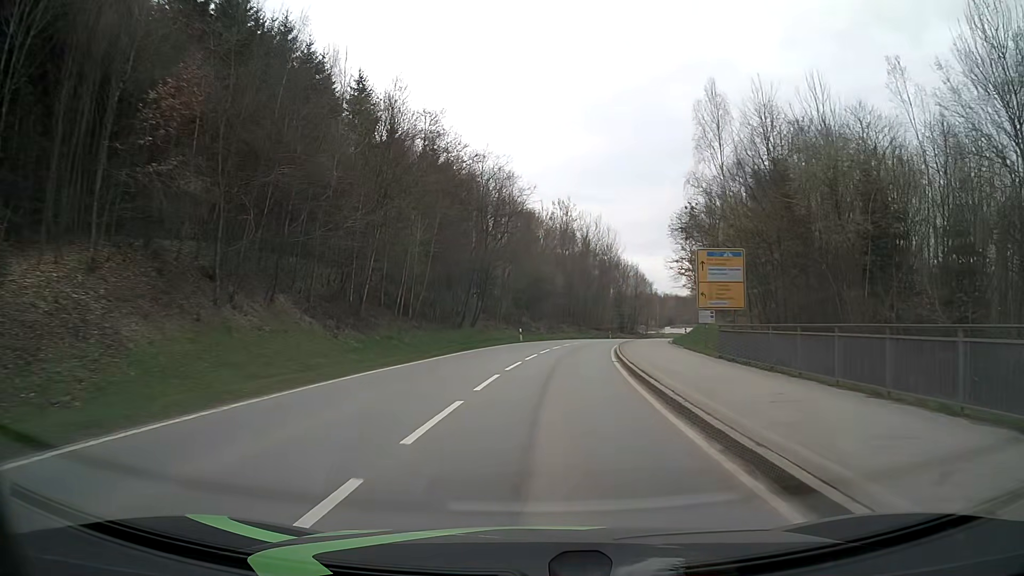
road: secondary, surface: asphalt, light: Day
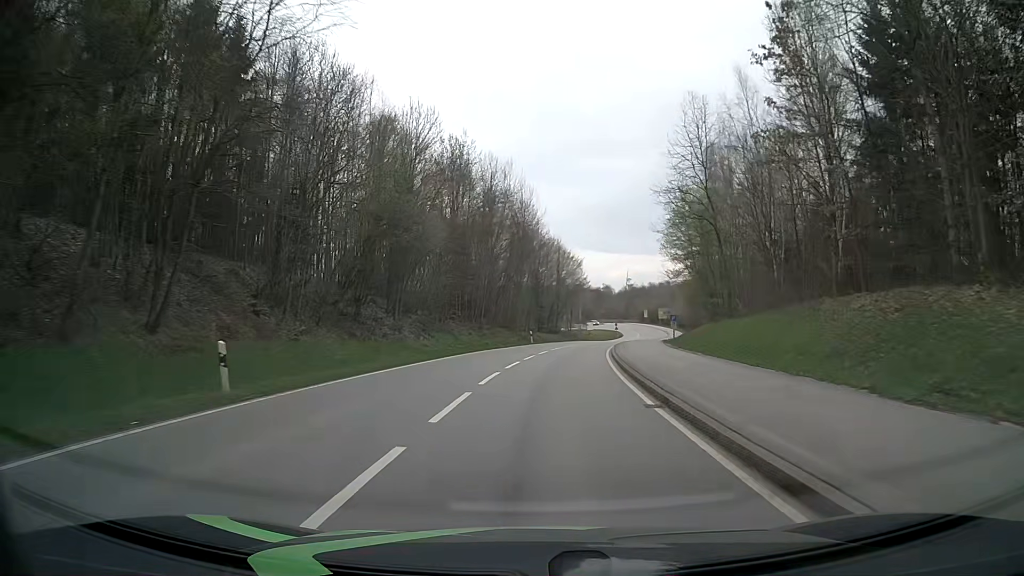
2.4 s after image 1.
(+2.8, +40.4) m; +8°
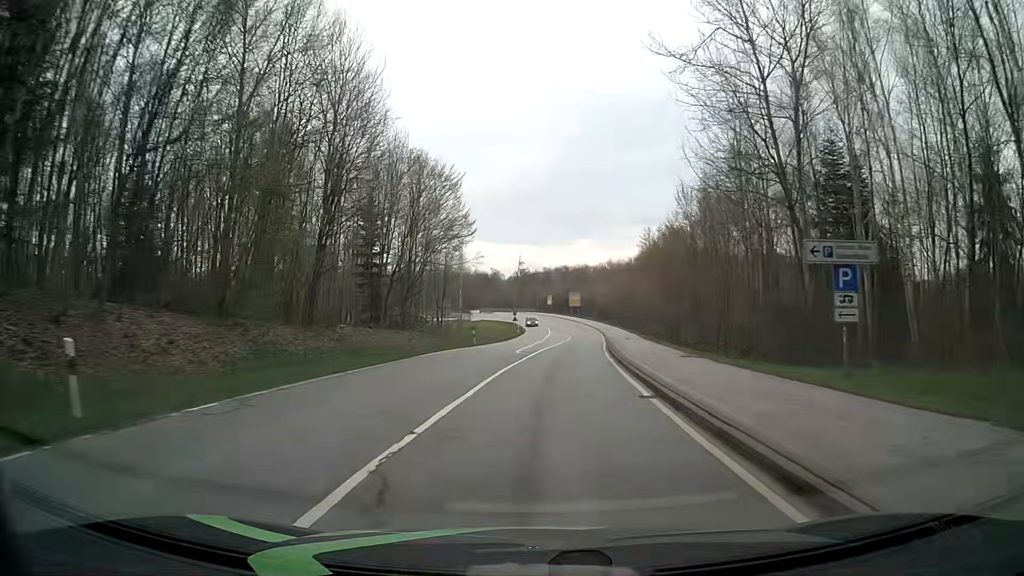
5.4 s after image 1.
(+4.7, +52.0) m; +10°
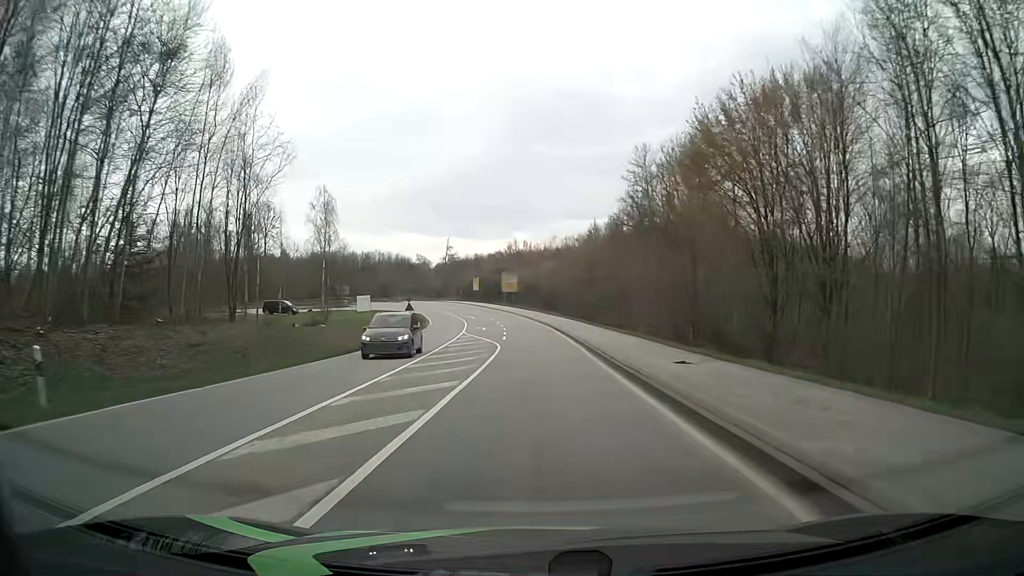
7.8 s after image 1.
(+2.4, +40.8) m; +6°
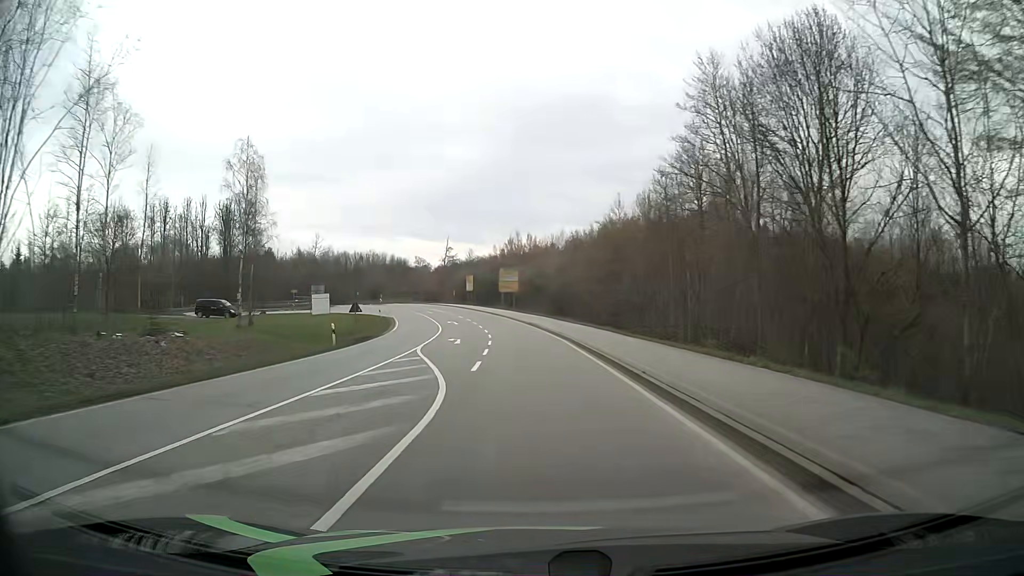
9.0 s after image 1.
(+0.1, +19.6) m; 0°
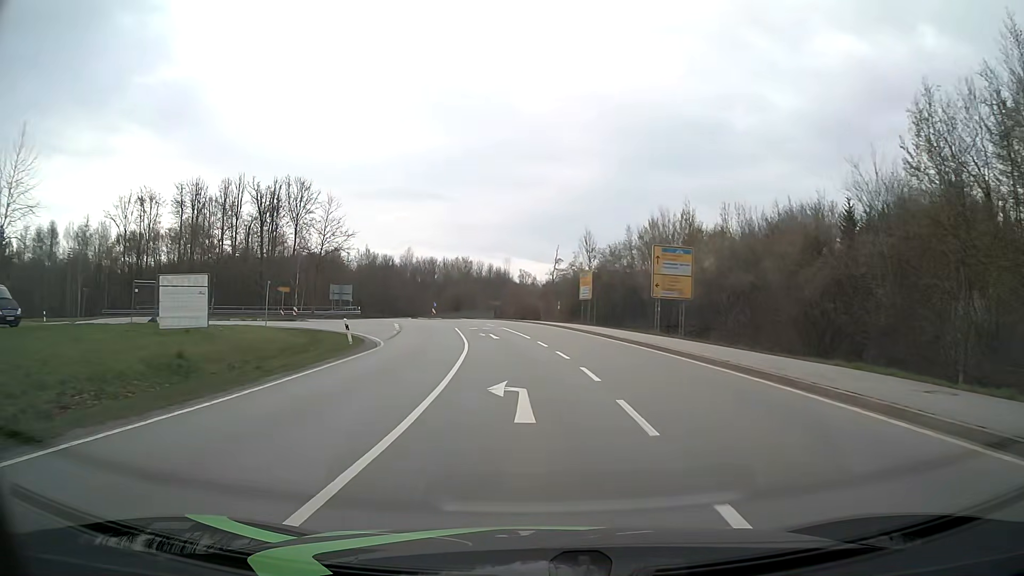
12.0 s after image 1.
(-4.3, +44.5) m; -9°
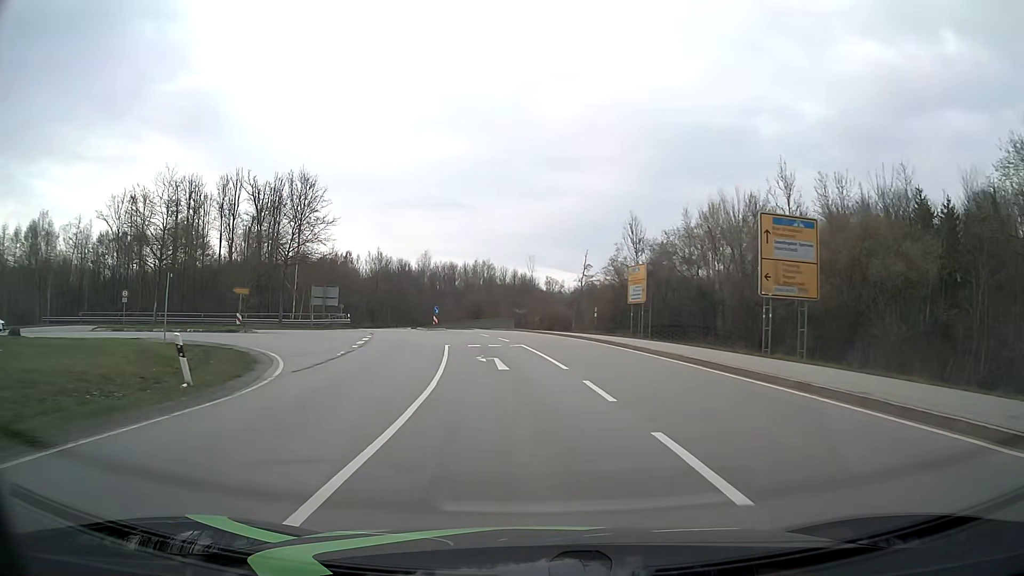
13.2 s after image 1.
(-0.3, +14.7) m; -2°
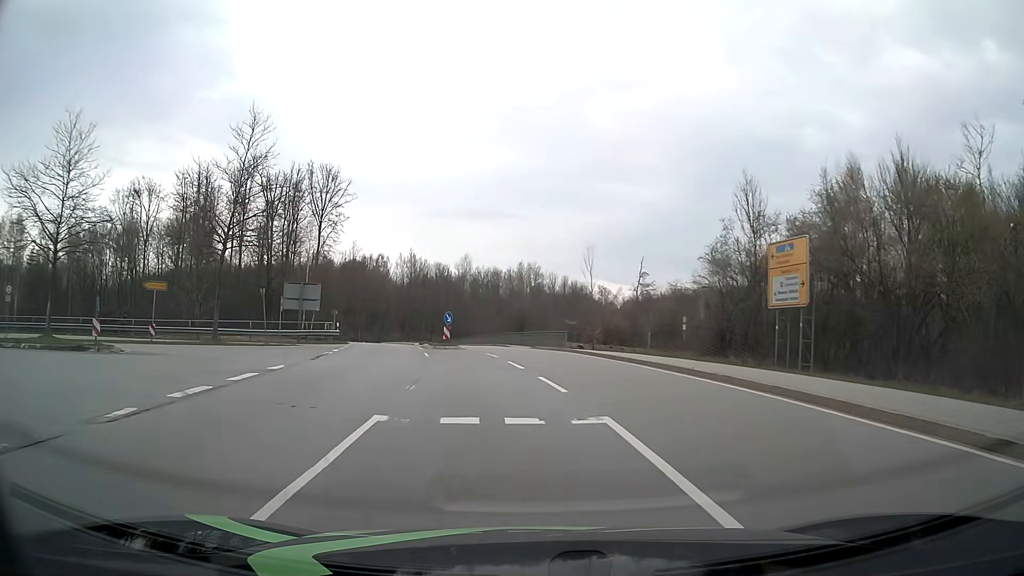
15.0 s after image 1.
(-0.7, +17.6) m; -4°
(-1, +10) (-4, +19) (-13, +23) (-23, +21) (-32, +17) (-40, +11) (-47, +4) (-55, -2) (-64, -7) (-74, -10) m
